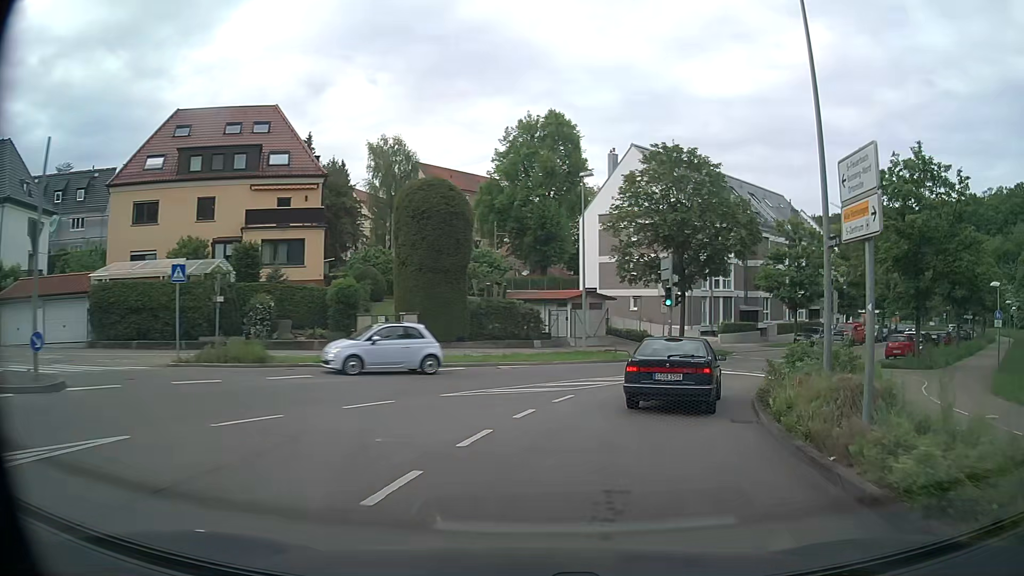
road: secondary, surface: asphalt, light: Day
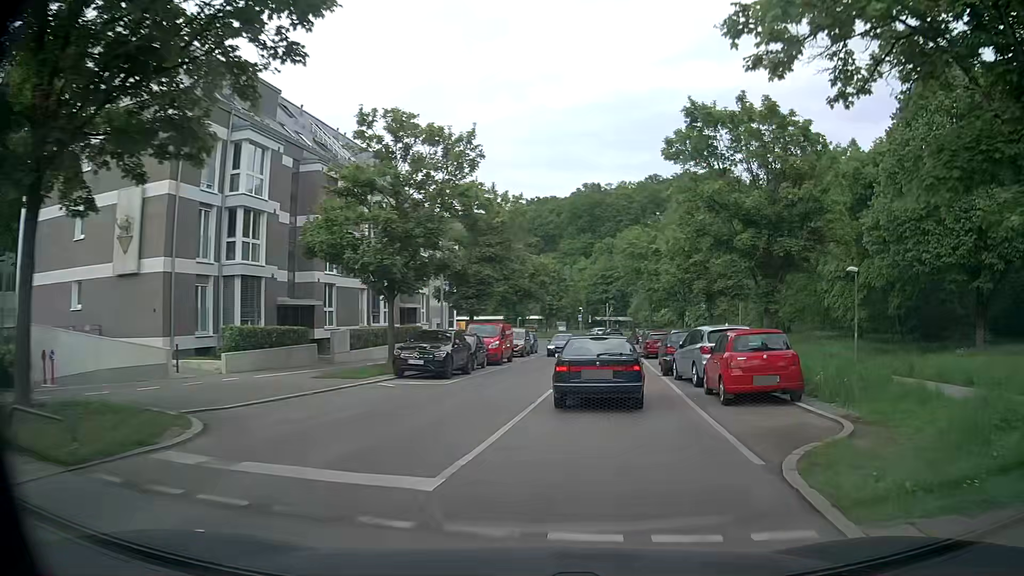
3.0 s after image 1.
(+8.8, +27.4) m; +36°
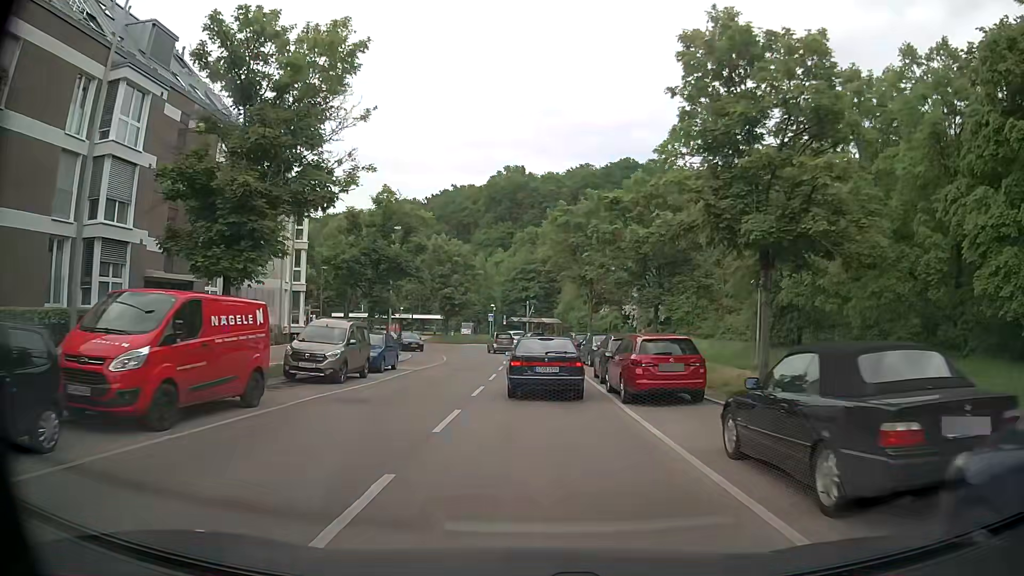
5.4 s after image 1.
(+2.6, +23.1) m; +8°
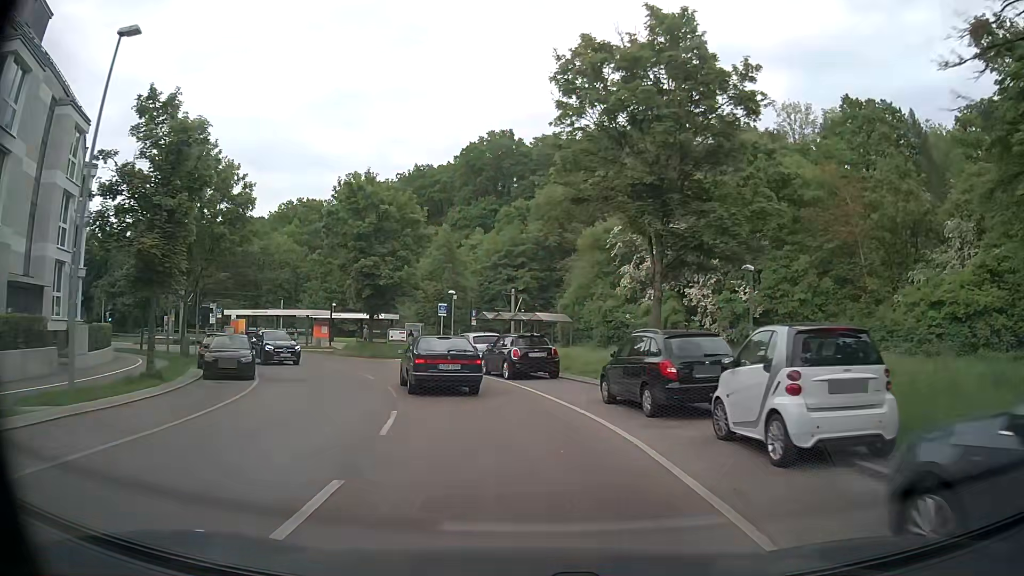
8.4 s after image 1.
(+0.1, +30.9) m; 0°
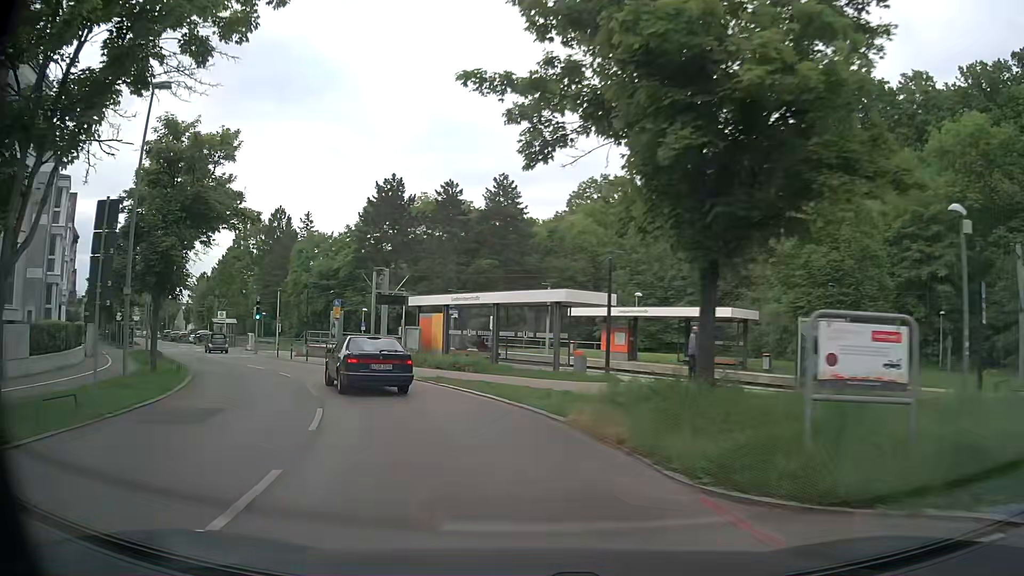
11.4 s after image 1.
(-5.9, +30.0) m; -28°
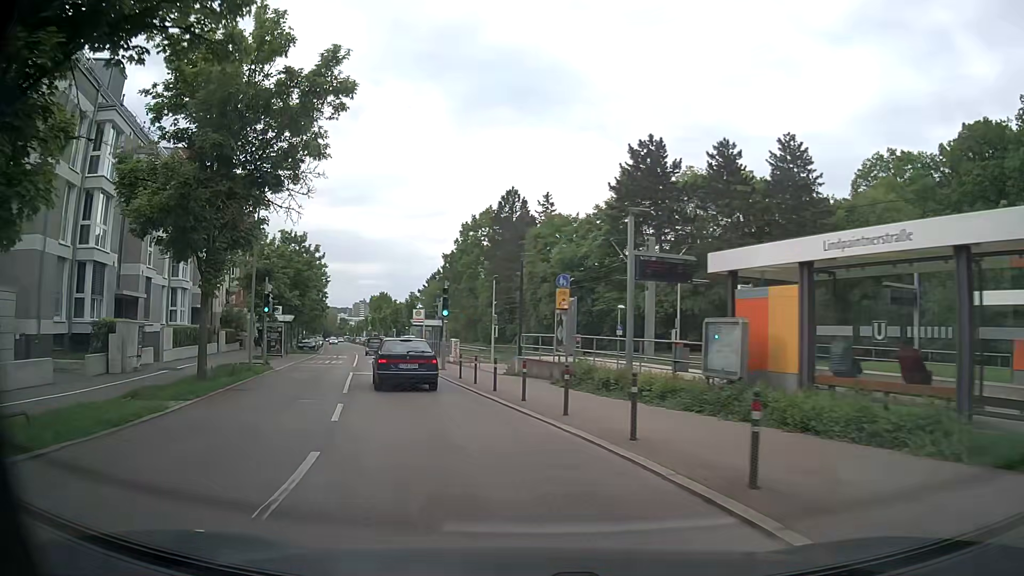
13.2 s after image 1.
(-3.2, +17.3) m; -22°
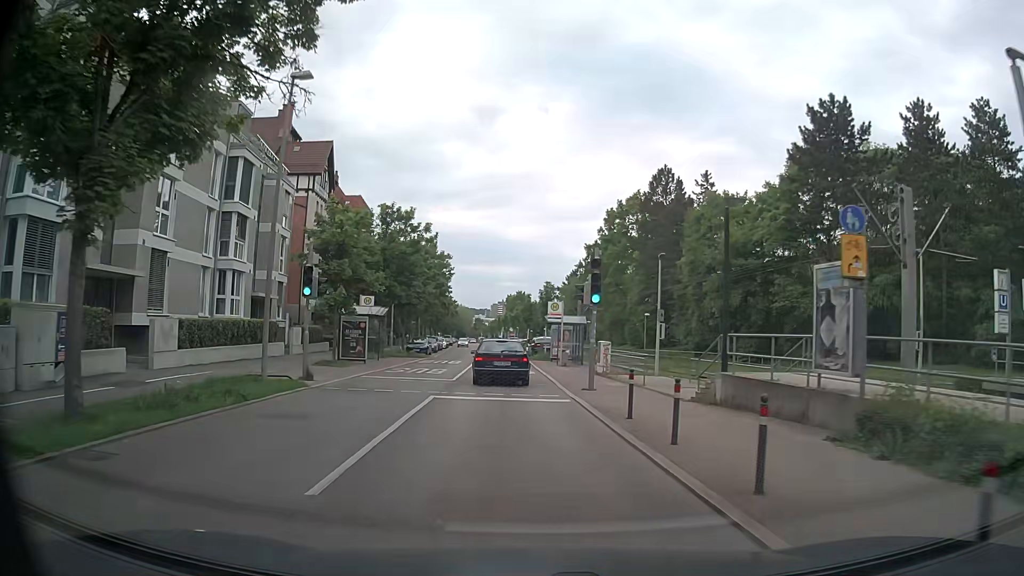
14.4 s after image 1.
(-1.4, +11.6) m; -13°
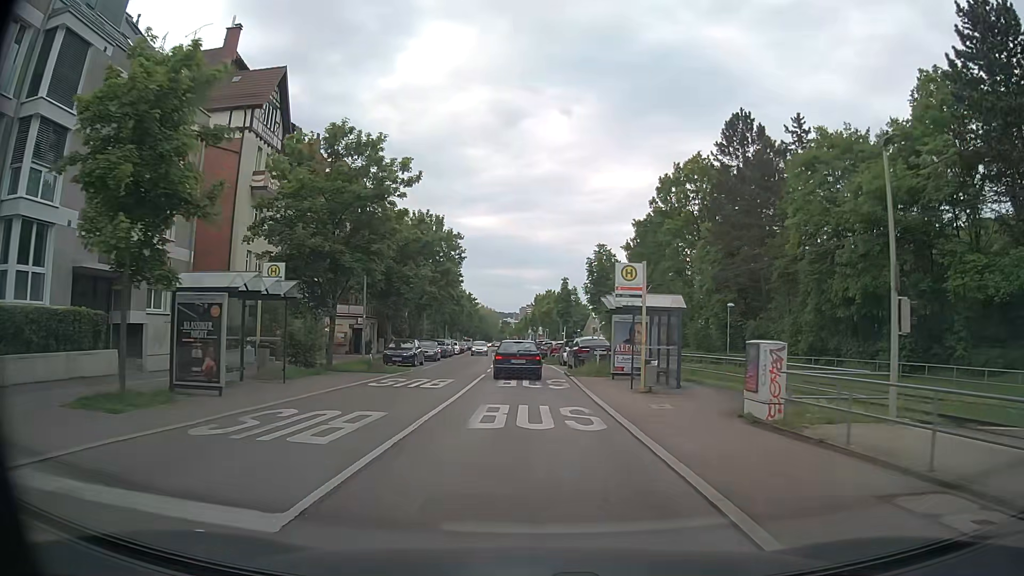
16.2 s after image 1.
(-0.4, +18.1) m; -2°
